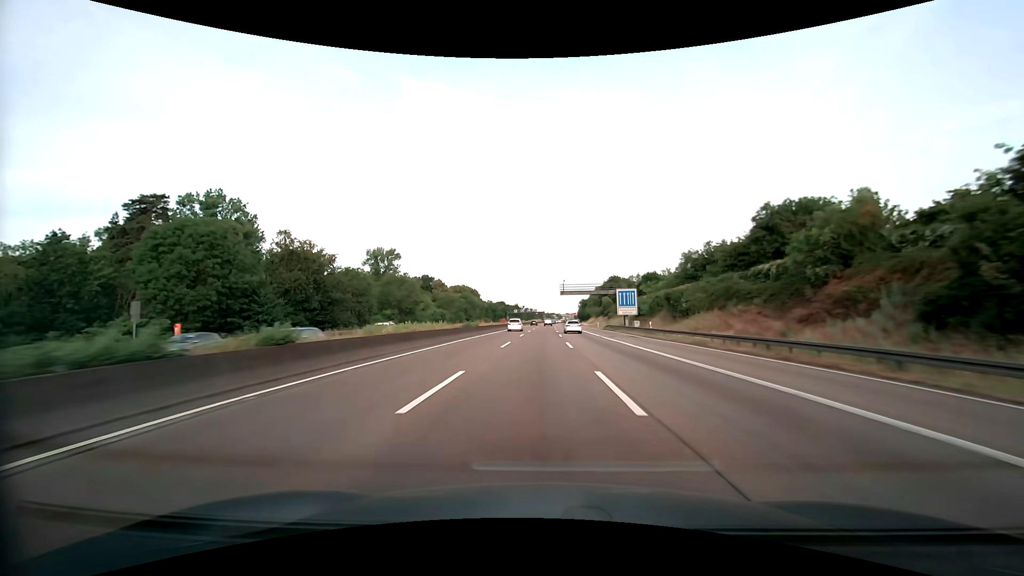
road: motorway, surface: asphalt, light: Day
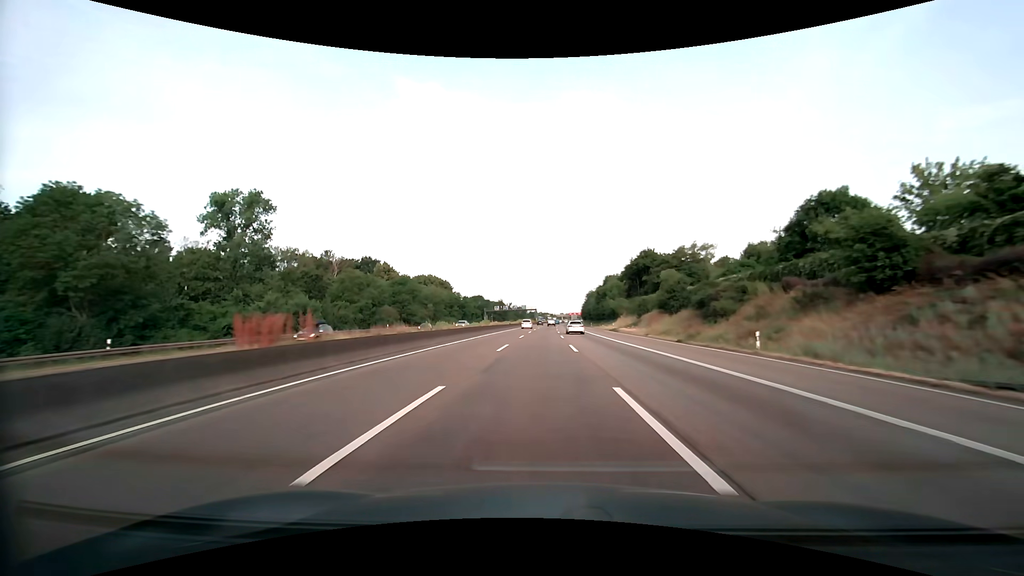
(+0.3, +75.0) m; +1°
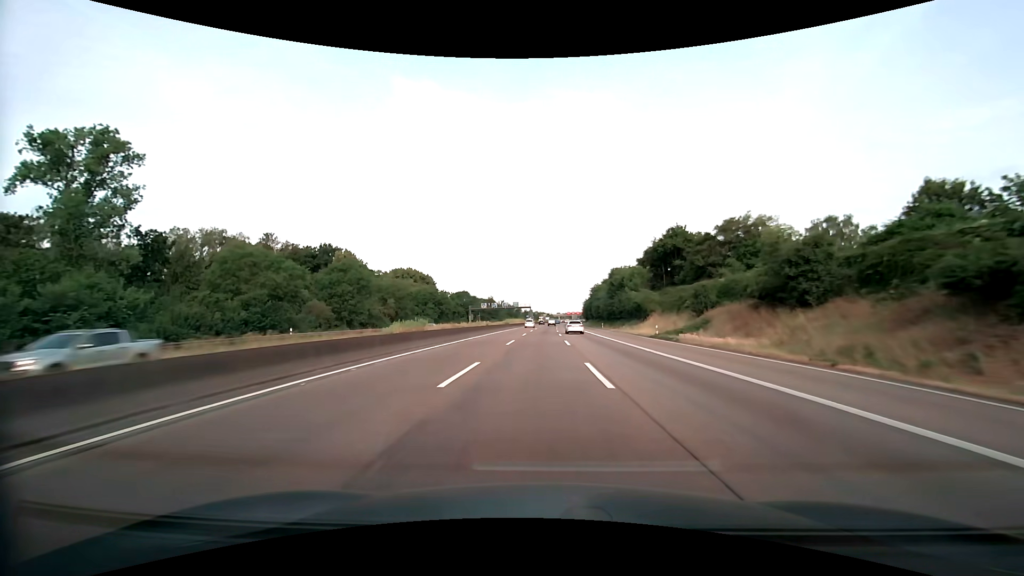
(+0.1, +30.2) m; 0°
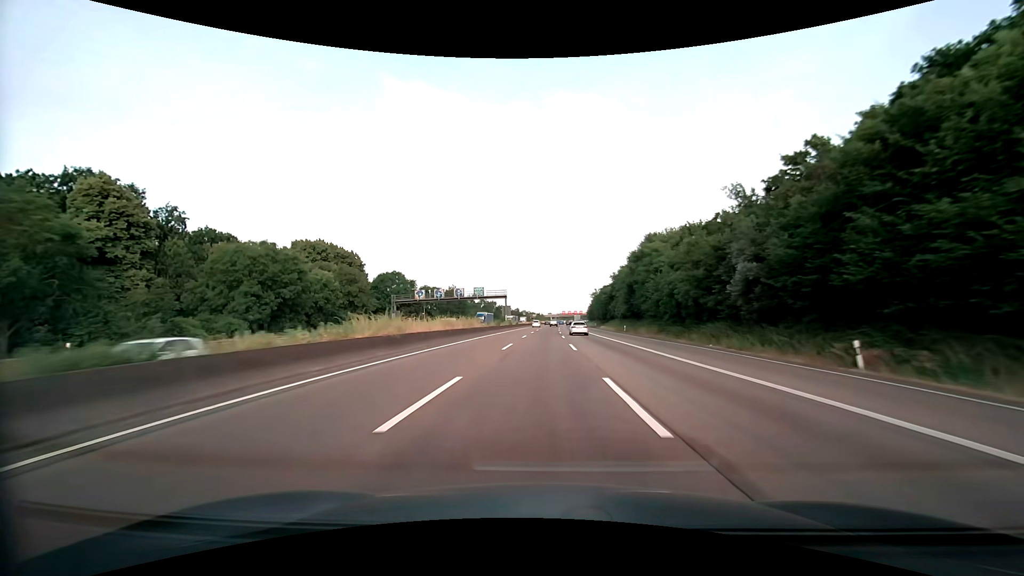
(+0.6, +75.9) m; +1°
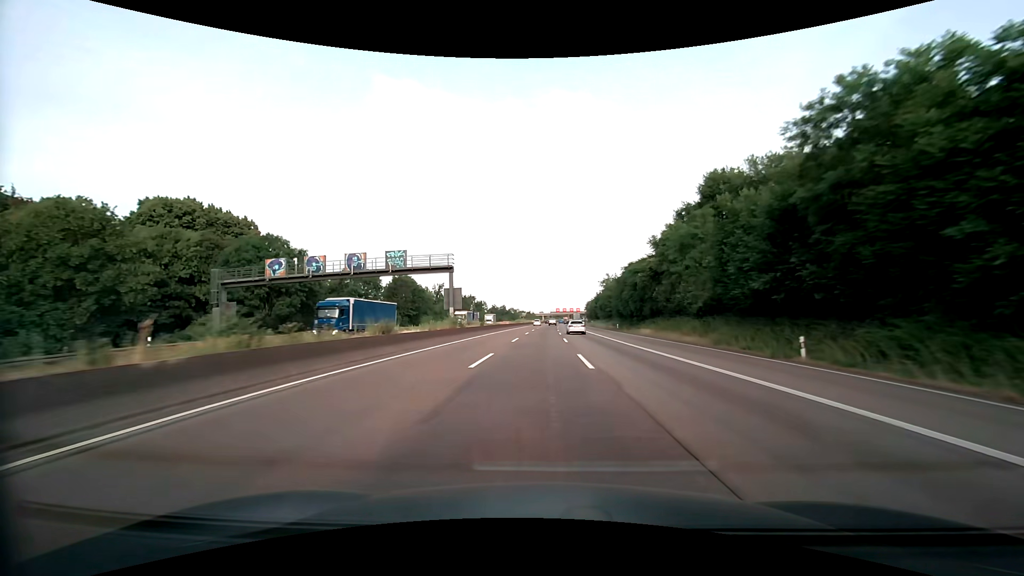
(+0.4, +45.8) m; +1°
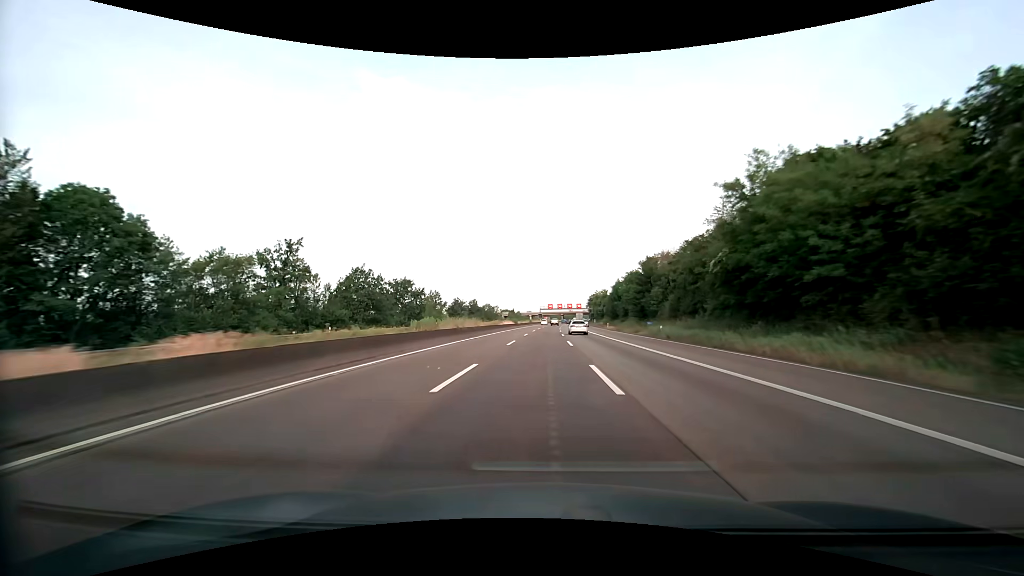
(+0.7, +76.8) m; +1°
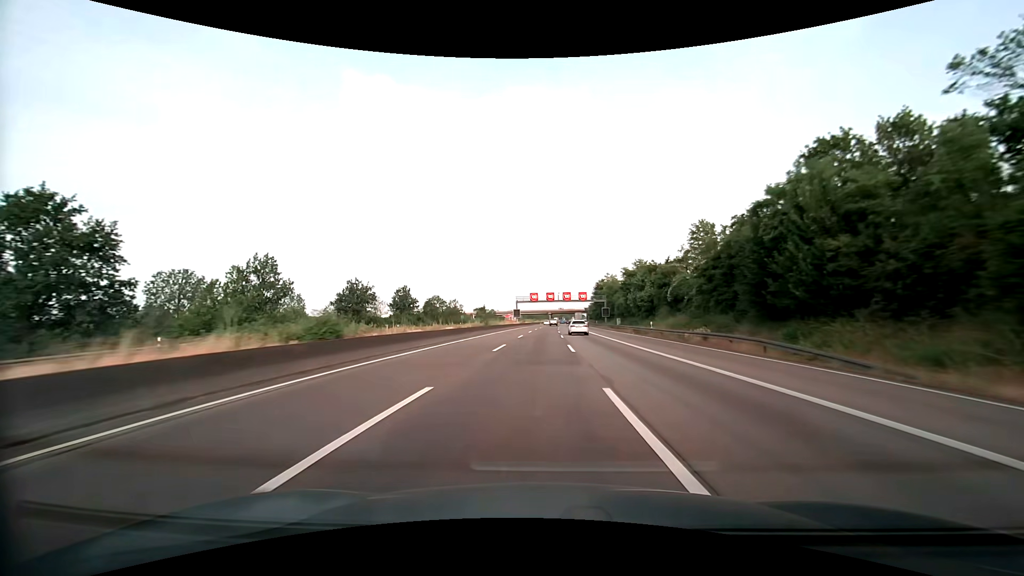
(+1.5, +77.2) m; +2°
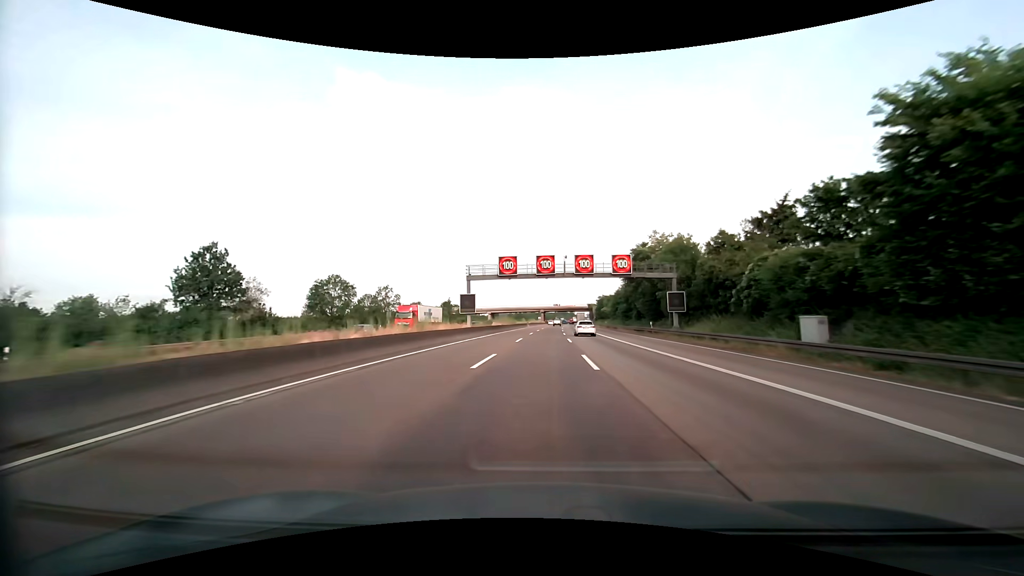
(+0.4, +62.0) m; +1°
(0, +10) (0, +20) (0, +30) (0, +40) (+1, +50) (+1, +60) (+1, +70) (+2, +80) (+2, +90) (+2, +100) m
